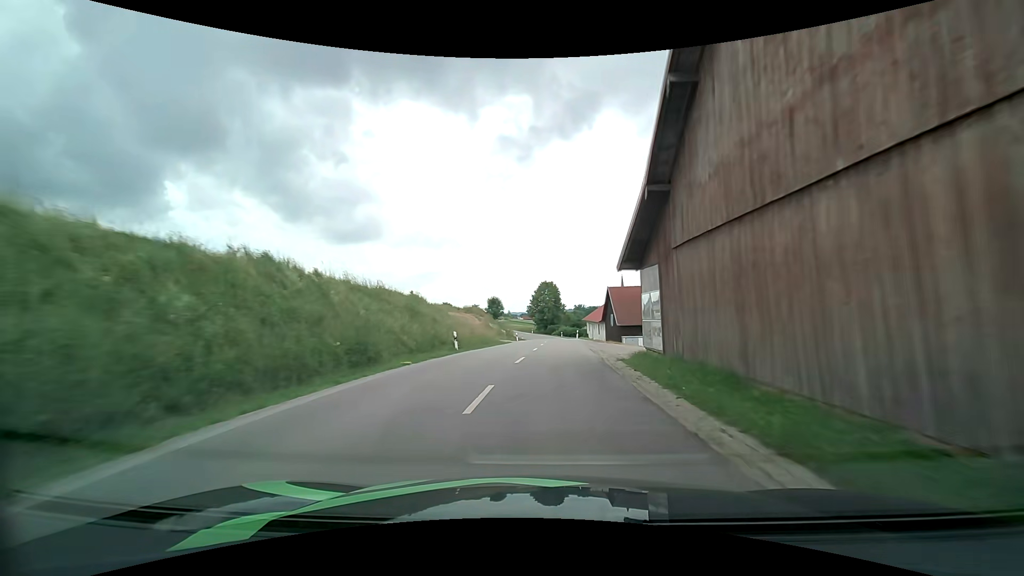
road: secondary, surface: asphalt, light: Day
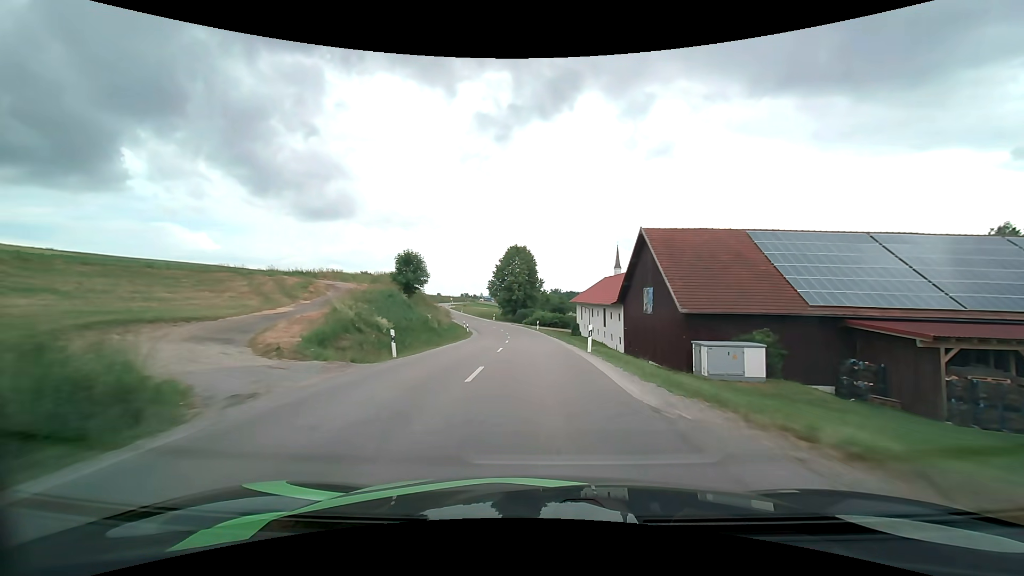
(+1.9, +42.2) m; +3°
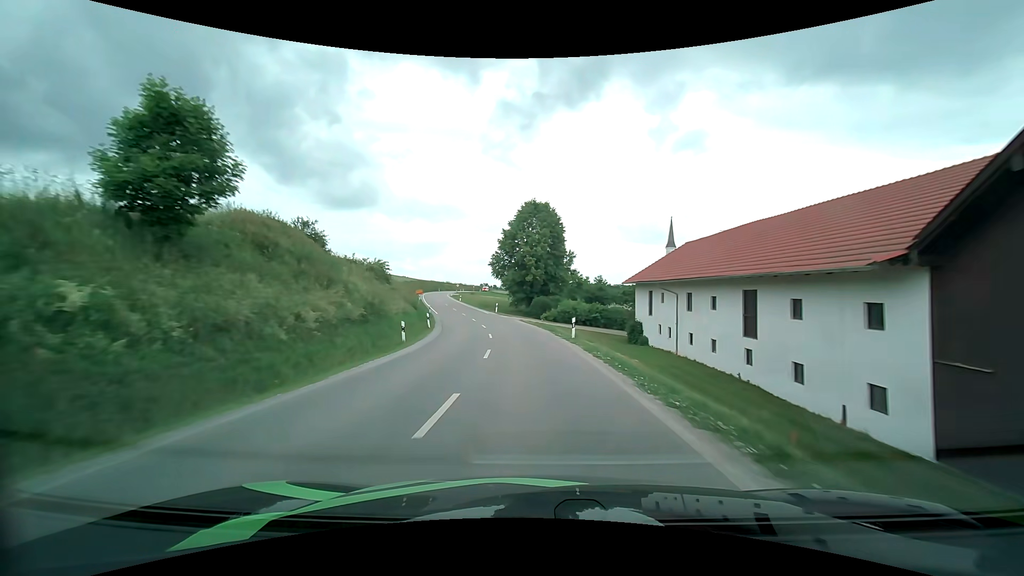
(-0.6, +31.6) m; -2°
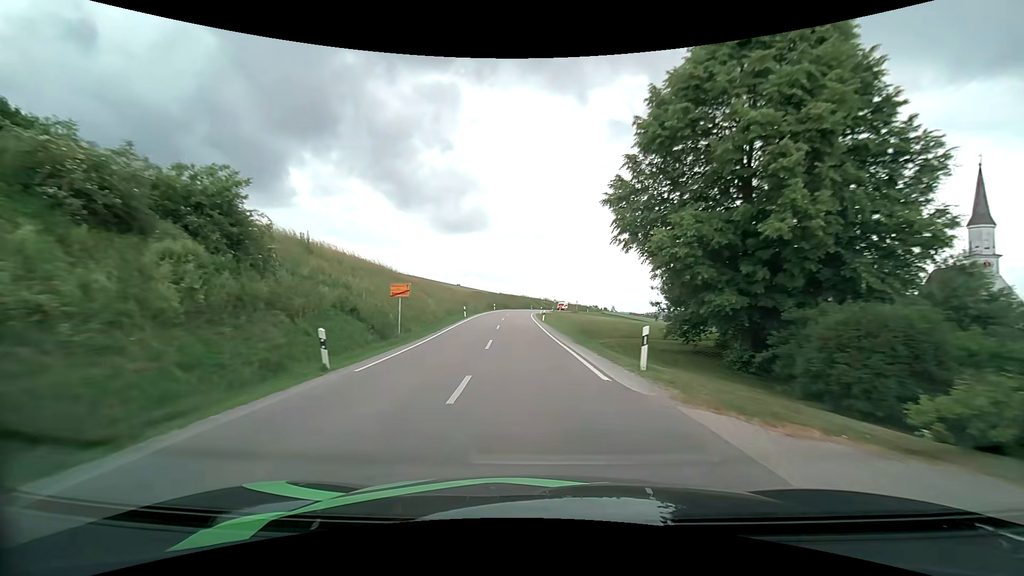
(-4.2, +43.0) m; -12°
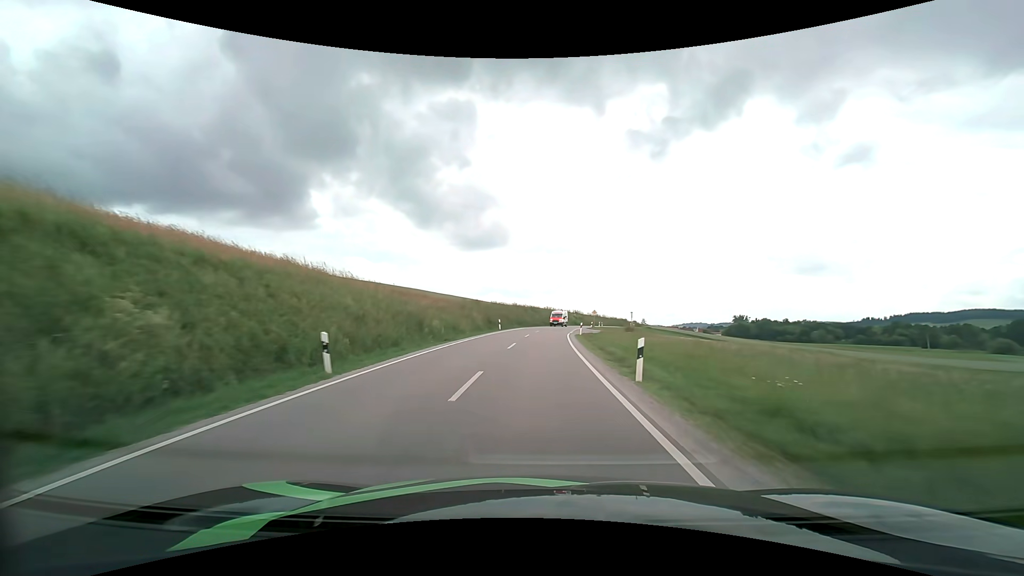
(-1.3, +33.1) m; -3°
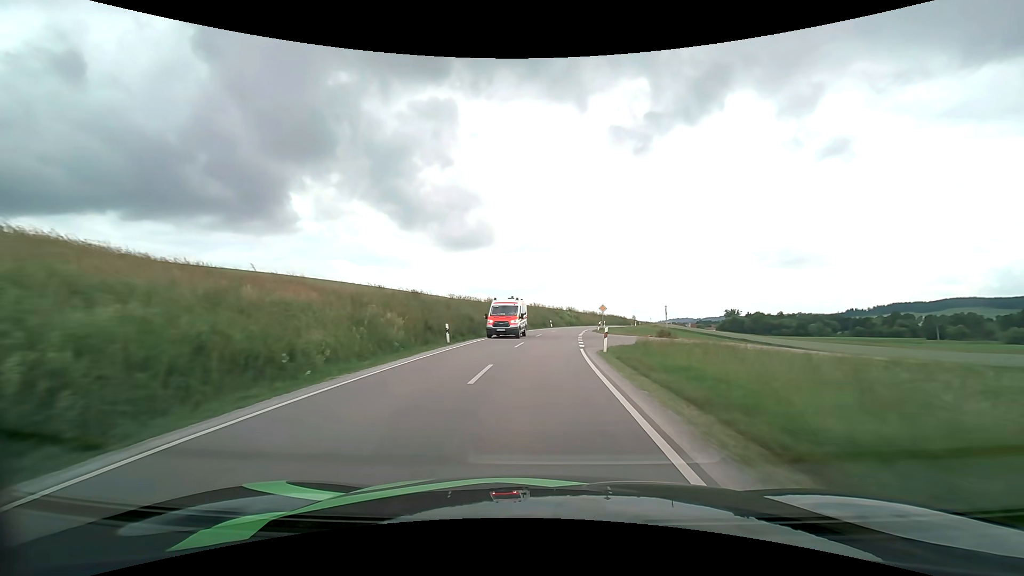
(+0.2, +22.0) m; +1°
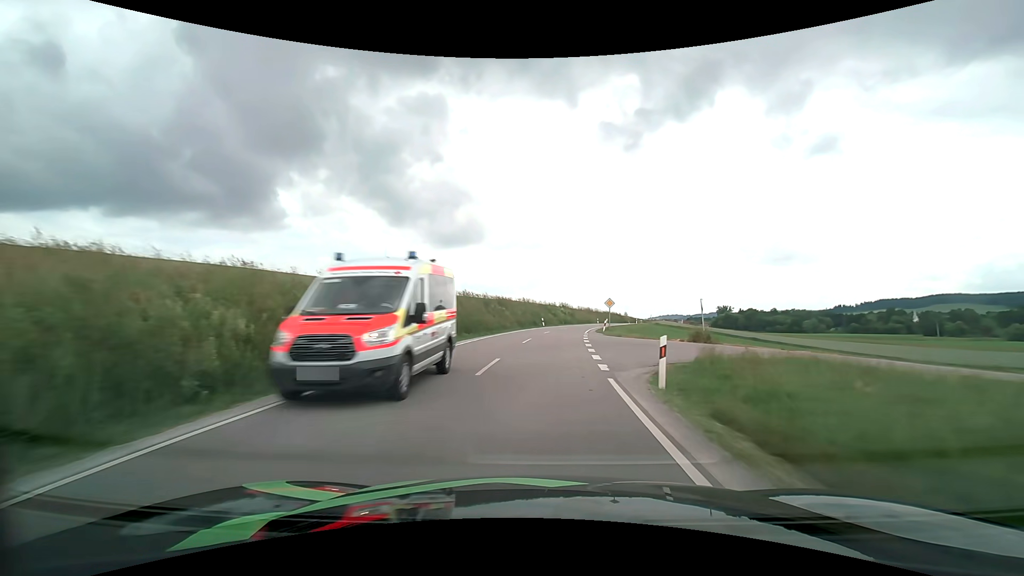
(+0.1, +10.9) m; +1°
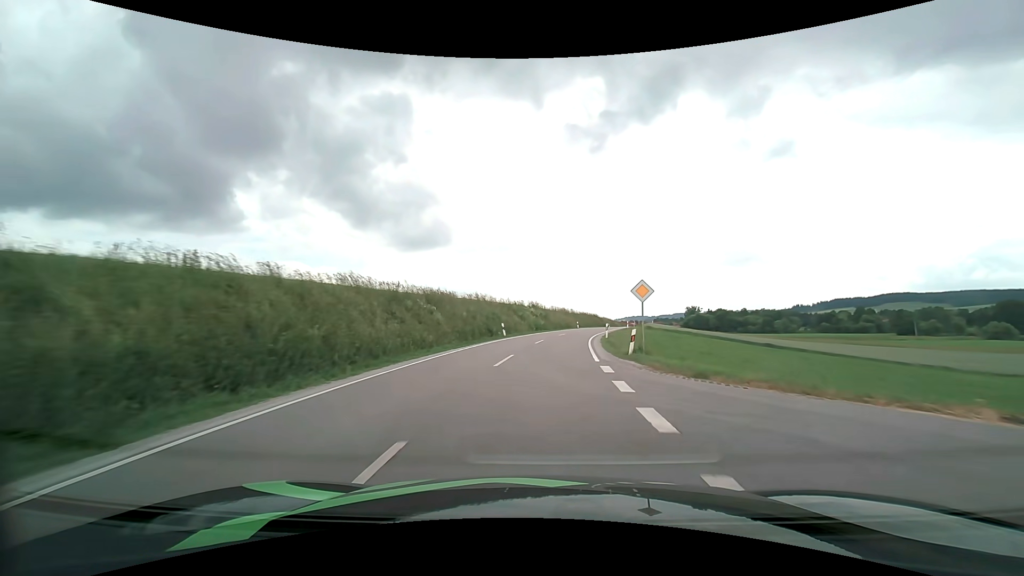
(+0.6, +21.6) m; +4°
(0, +10) (+1, +20) (+2, +30) (+3, +40) (+5, +50) (+7, +59) (+10, +69) (+12, +79) (+14, +89) (+17, +98) m
